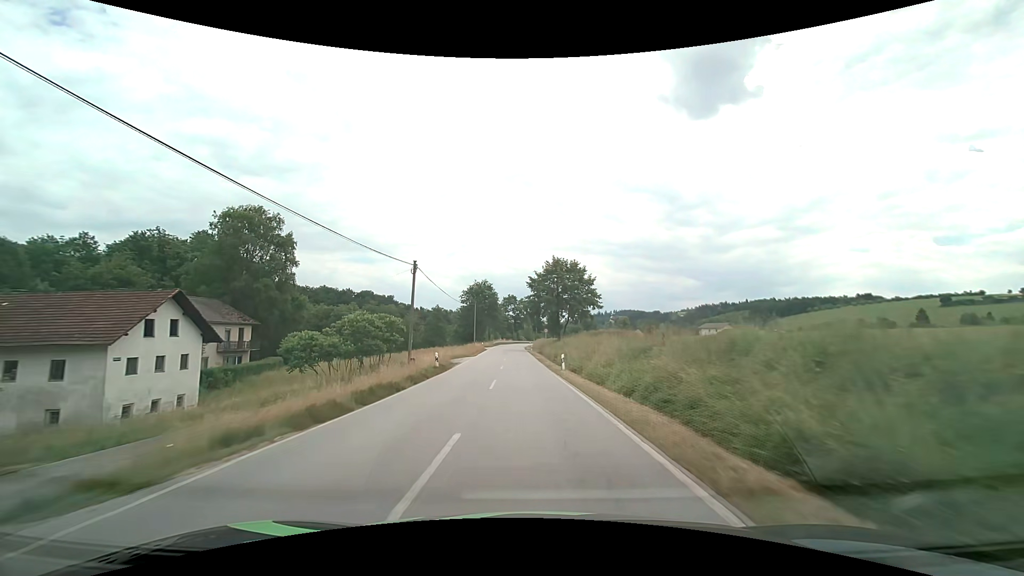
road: secondary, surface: asphalt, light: Day
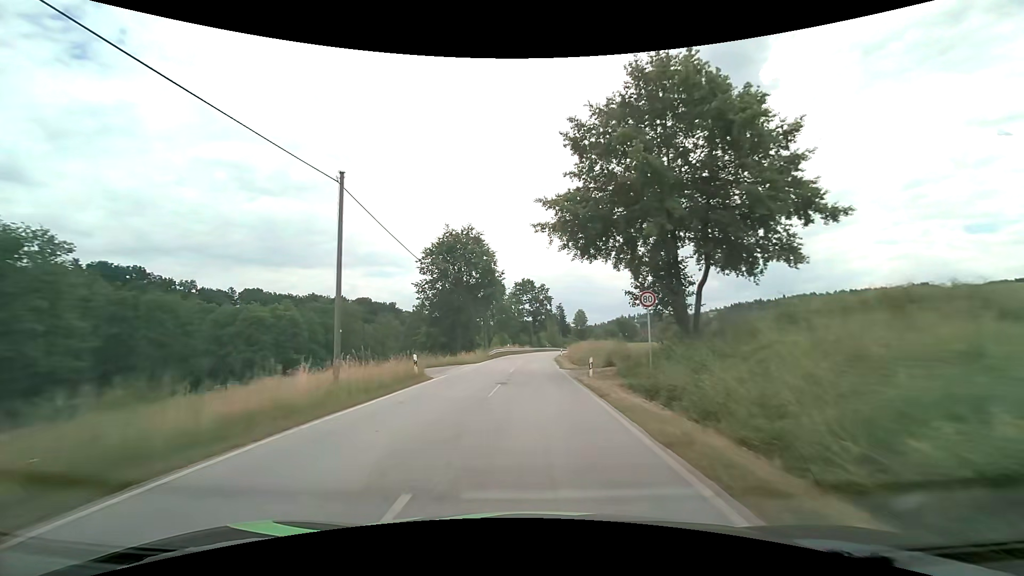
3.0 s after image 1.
(-1.5, +51.3) m; -3°
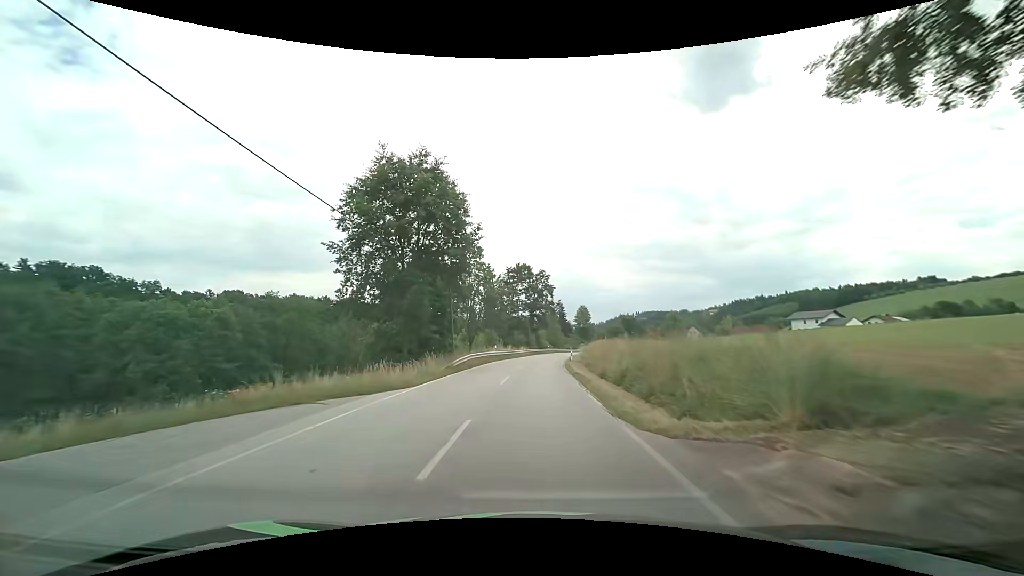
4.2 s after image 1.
(+0.1, +19.7) m; 0°
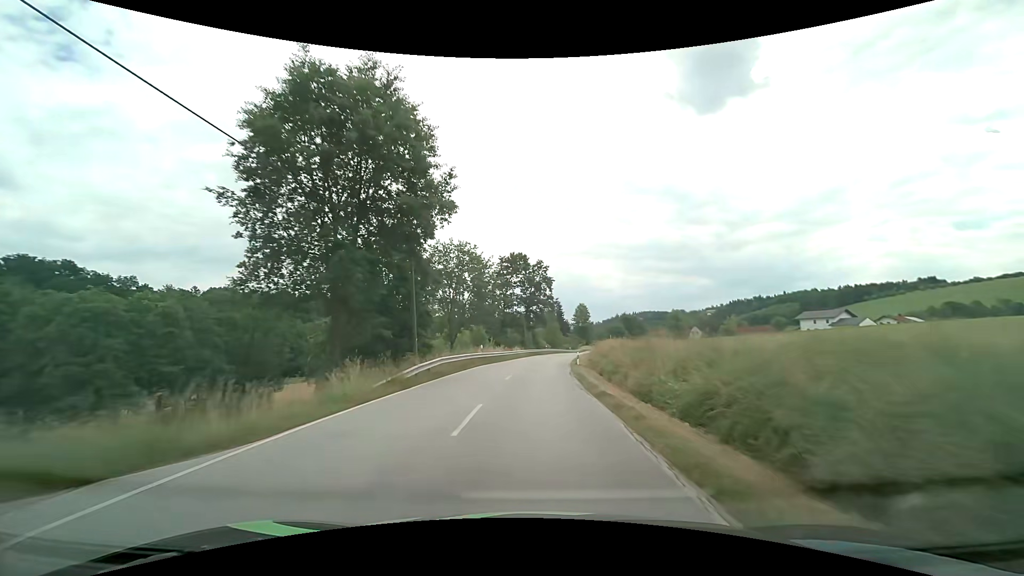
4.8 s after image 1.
(0.0, +9.6) m; 0°
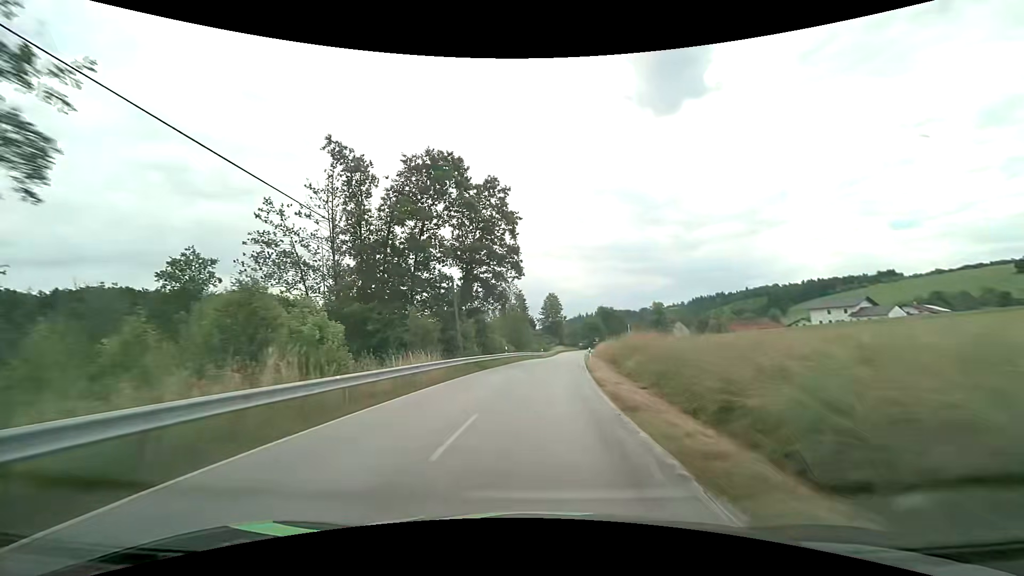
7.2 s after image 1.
(+1.0, +37.4) m; +4°
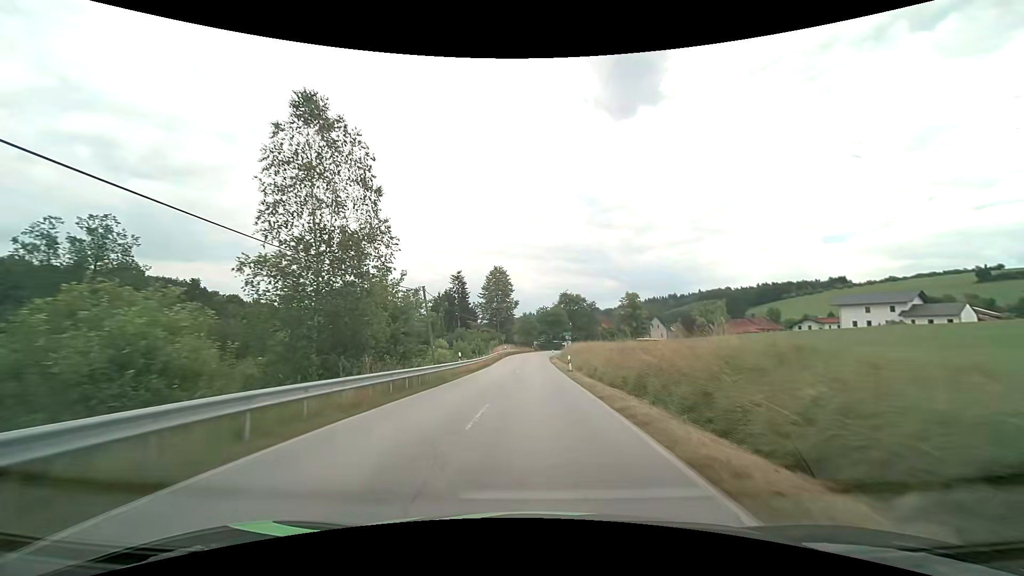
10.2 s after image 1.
(+3.1, +45.6) m; +6°
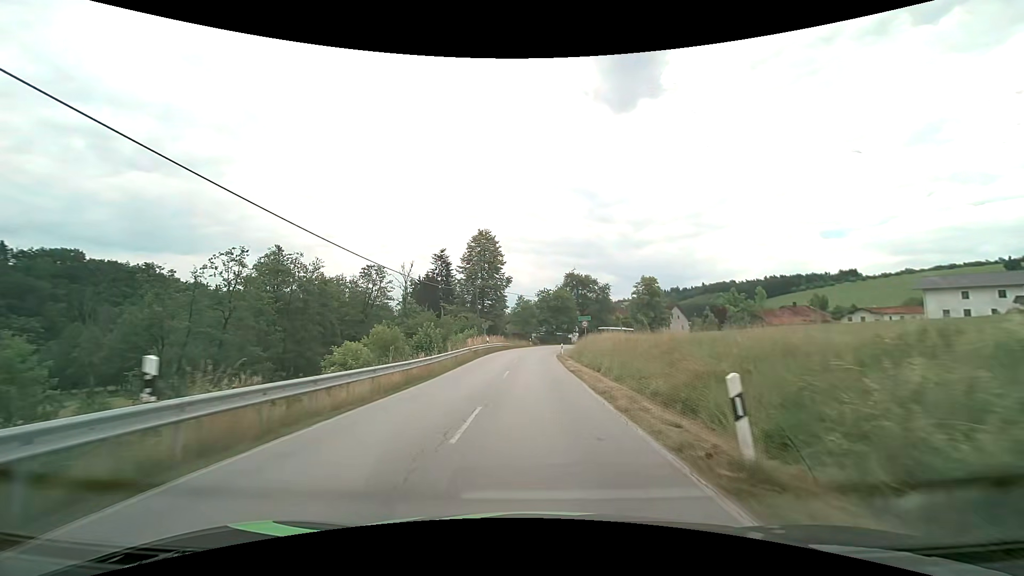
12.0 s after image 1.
(+0.1, +25.5) m; 0°
(0, +10) (0, +20) (0, +30) (0, +40) (+1, +50) (+2, +60) (+5, +70) (+8, +79) (+13, +88) (+18, +96) m
